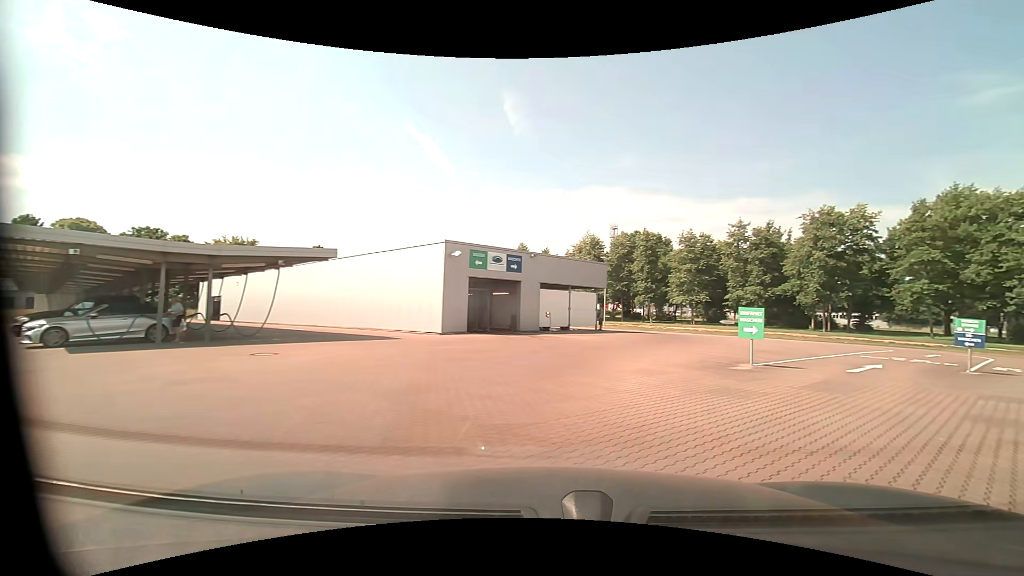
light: Day
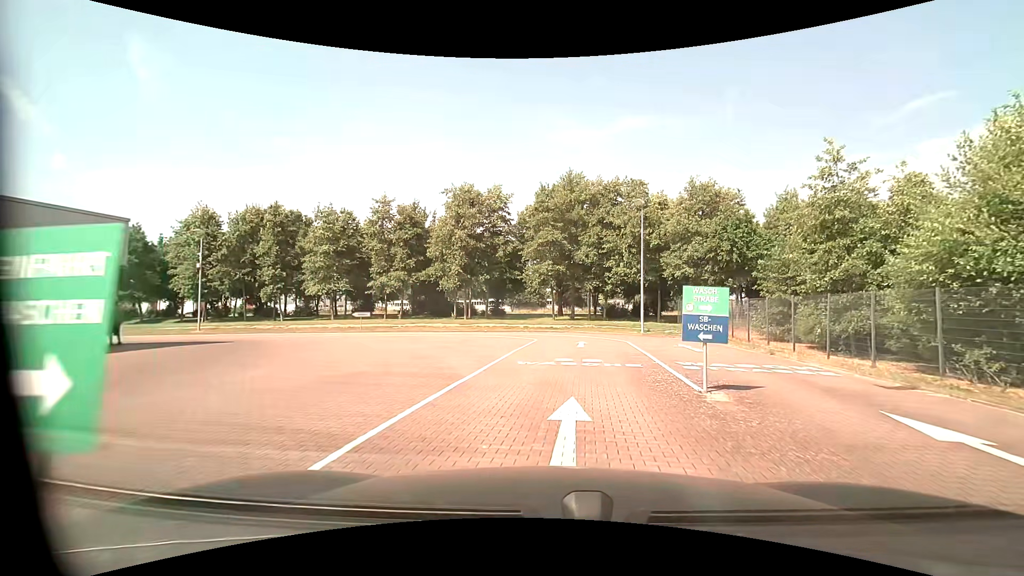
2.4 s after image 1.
(+4.9, +13.1) m; +35°
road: service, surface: paving_stones
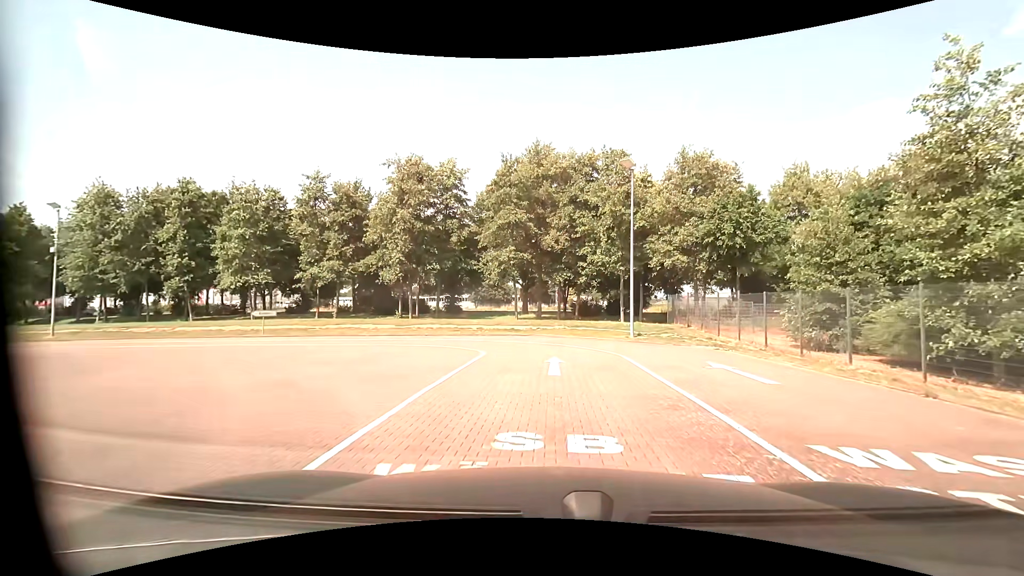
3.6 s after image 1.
(+0.3, +8.4) m; +3°
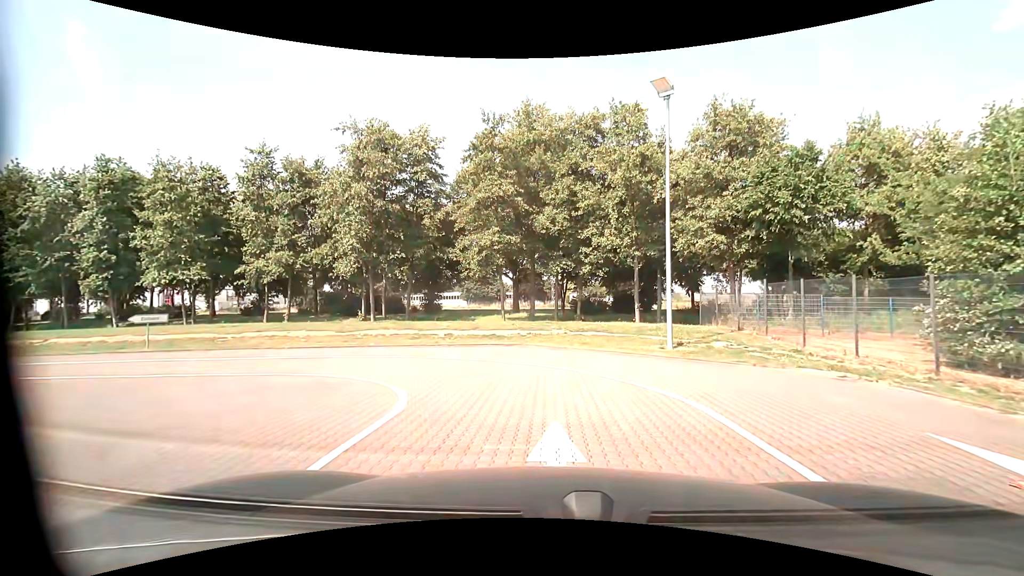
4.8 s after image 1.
(+0.1, +8.0) m; +1°
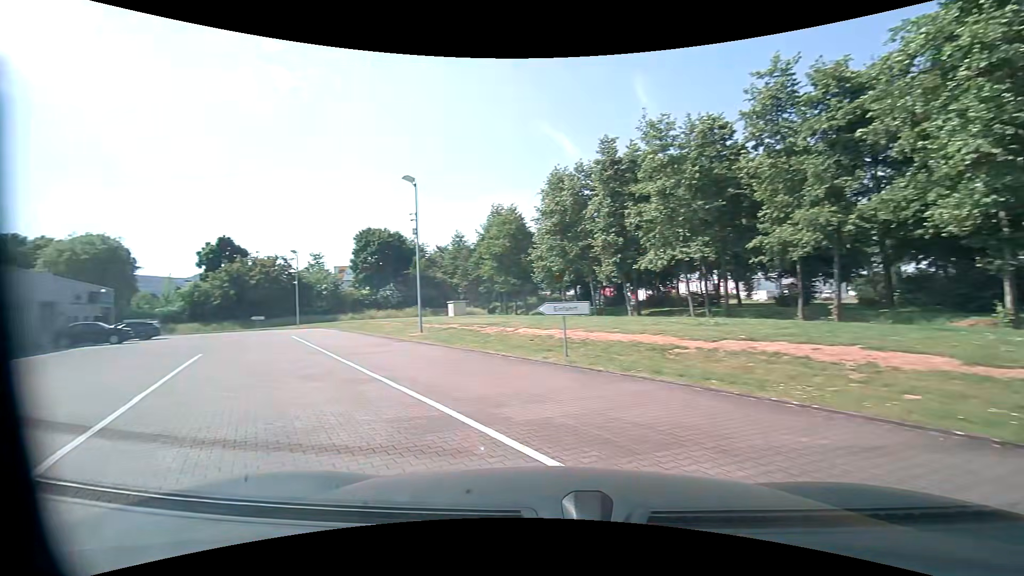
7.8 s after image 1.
(-4.4, +13.2) m; -60°
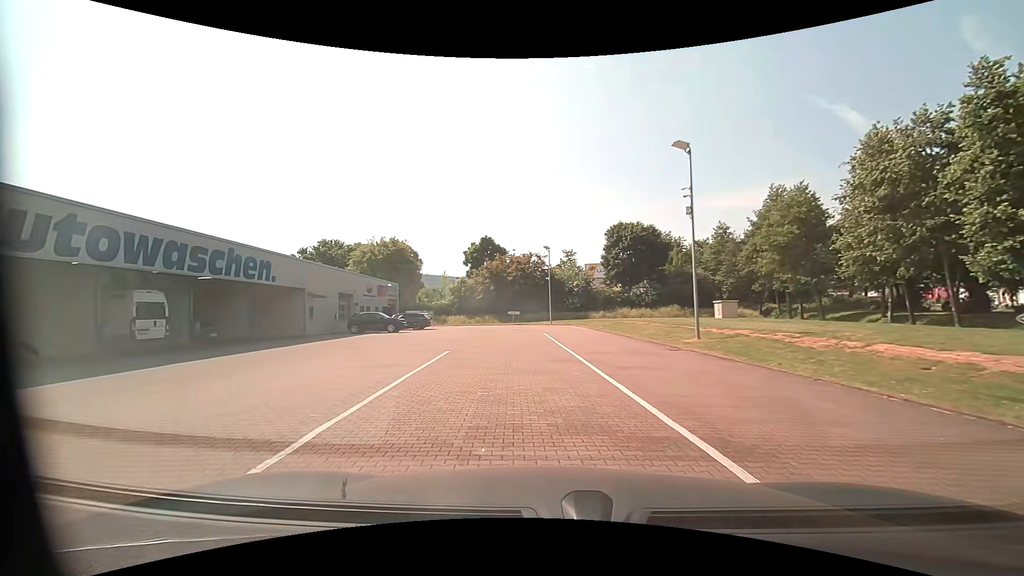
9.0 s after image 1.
(-1.3, +4.8) m; -27°
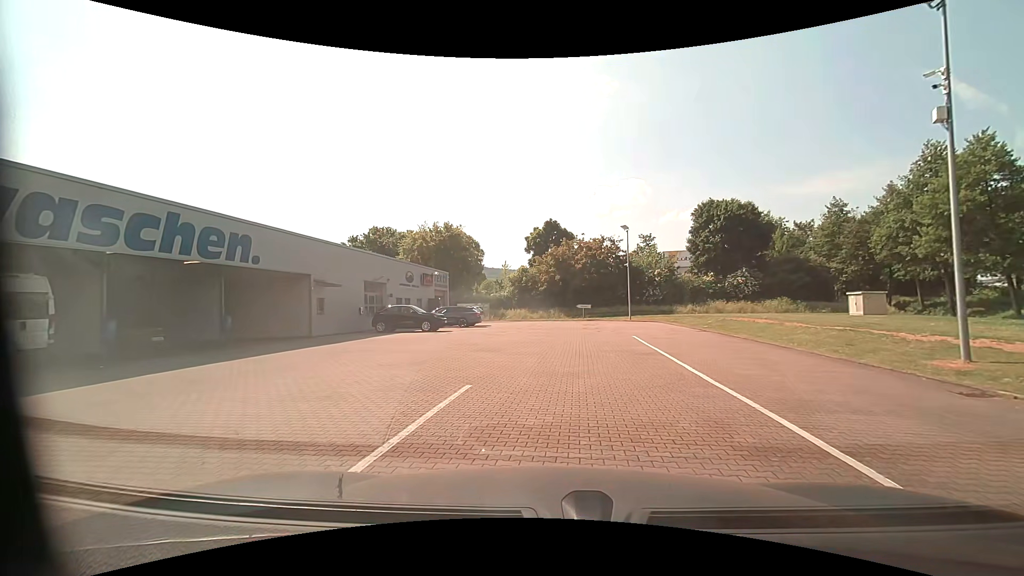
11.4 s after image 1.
(-0.6, +8.7) m; -7°
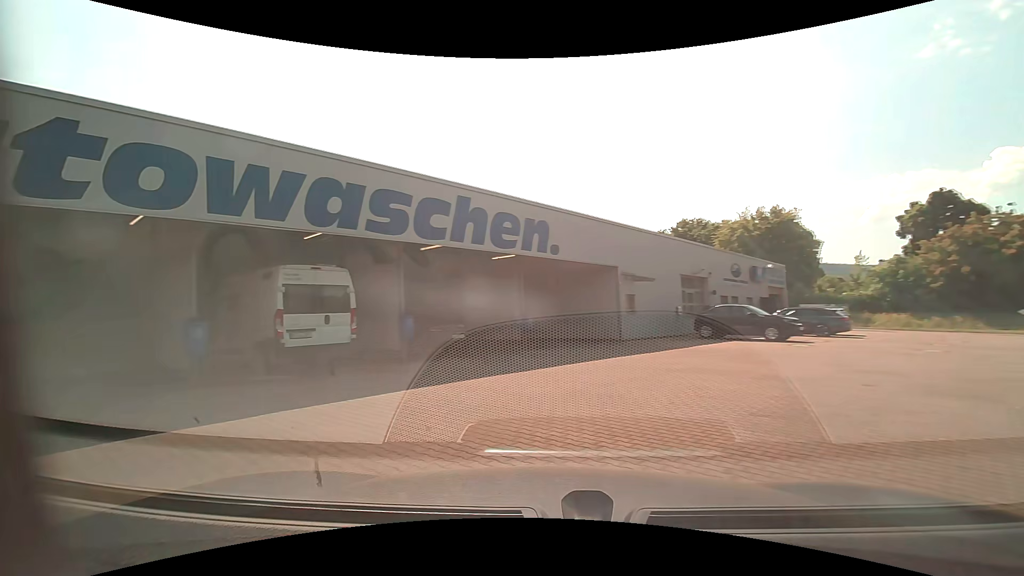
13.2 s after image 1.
(-1.3, +5.1) m; -35°
